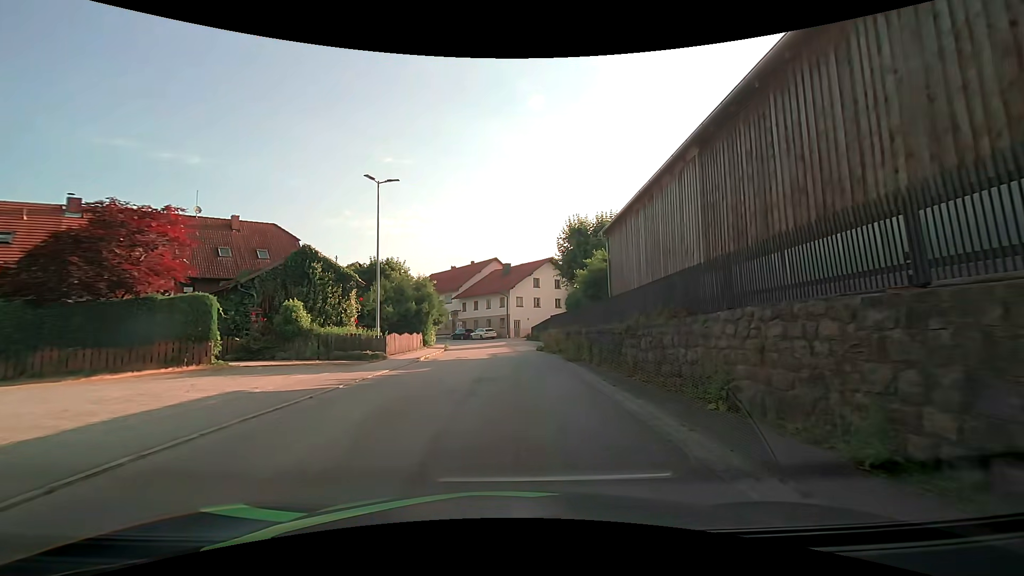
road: tertiary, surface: asphalt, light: Day
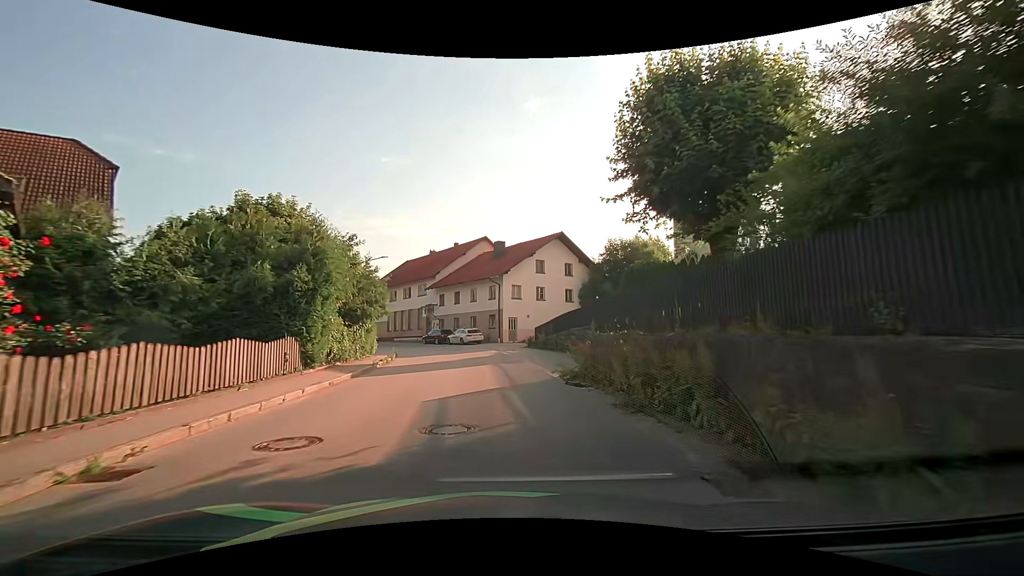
(+0.2, +19.1) m; +1°
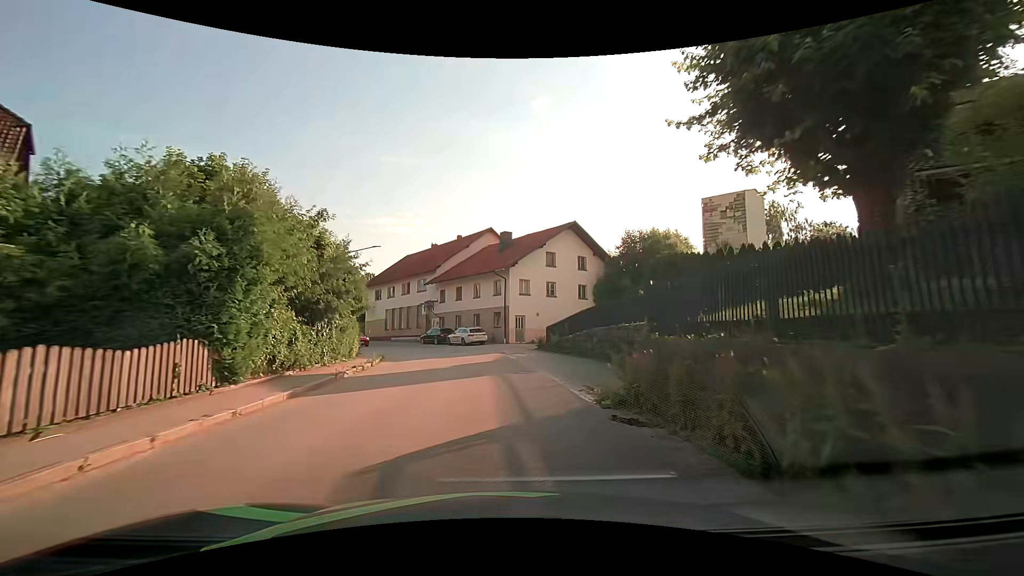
(-0.1, +4.8) m; -1°
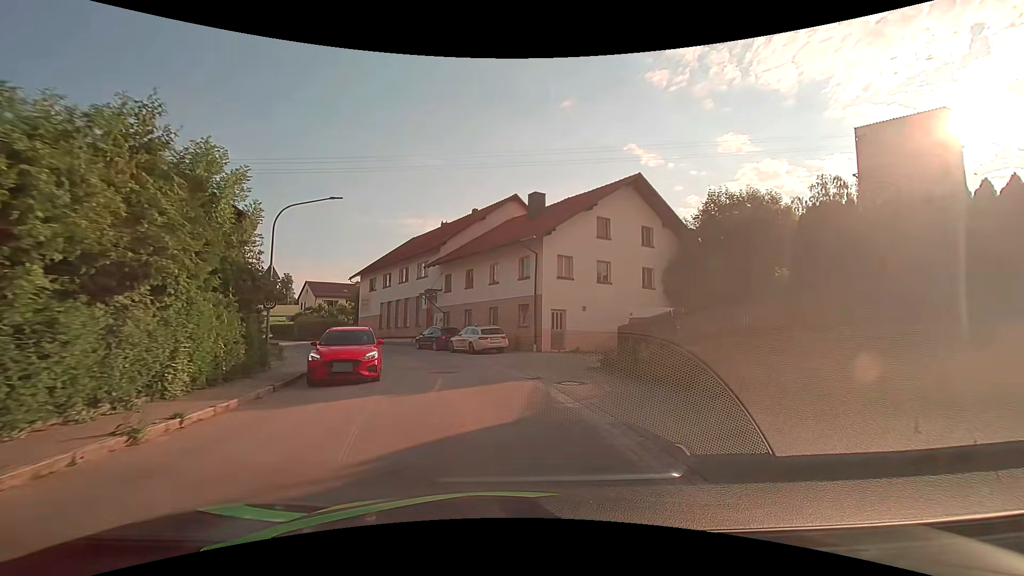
(-0.3, +14.2) m; -3°
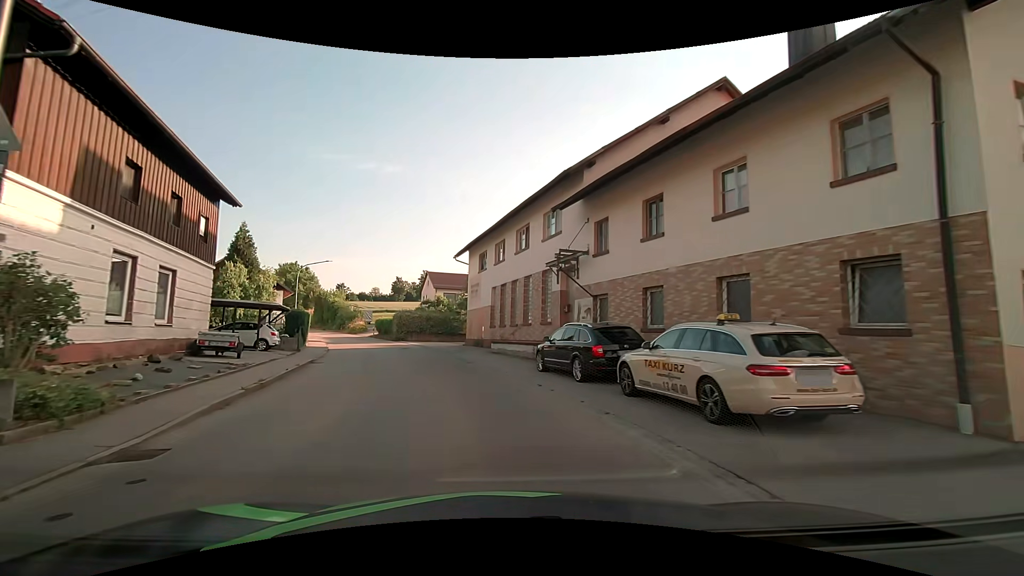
(-2.2, +18.8) m; -15°
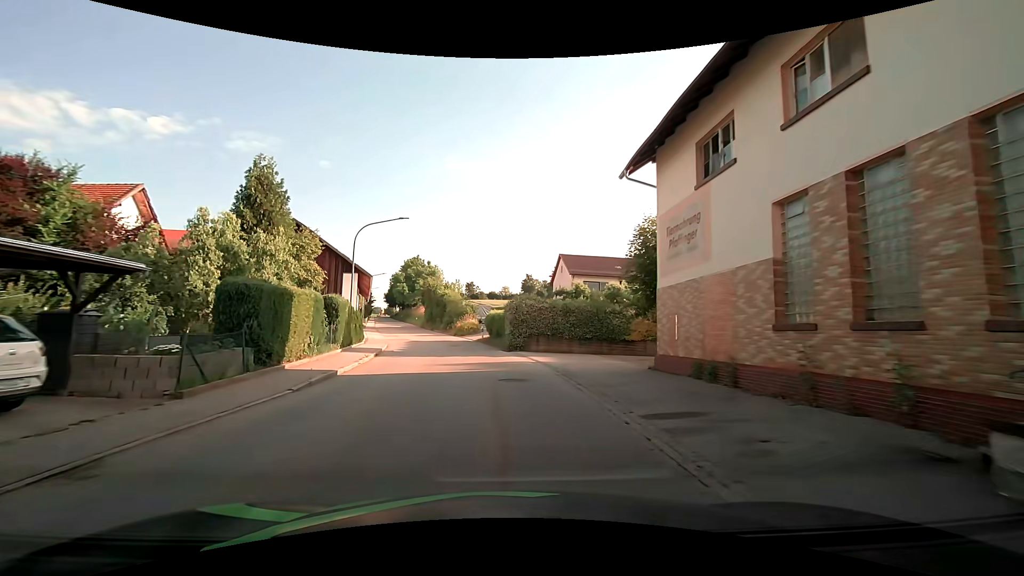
(-3.6, +21.5) m; -16°
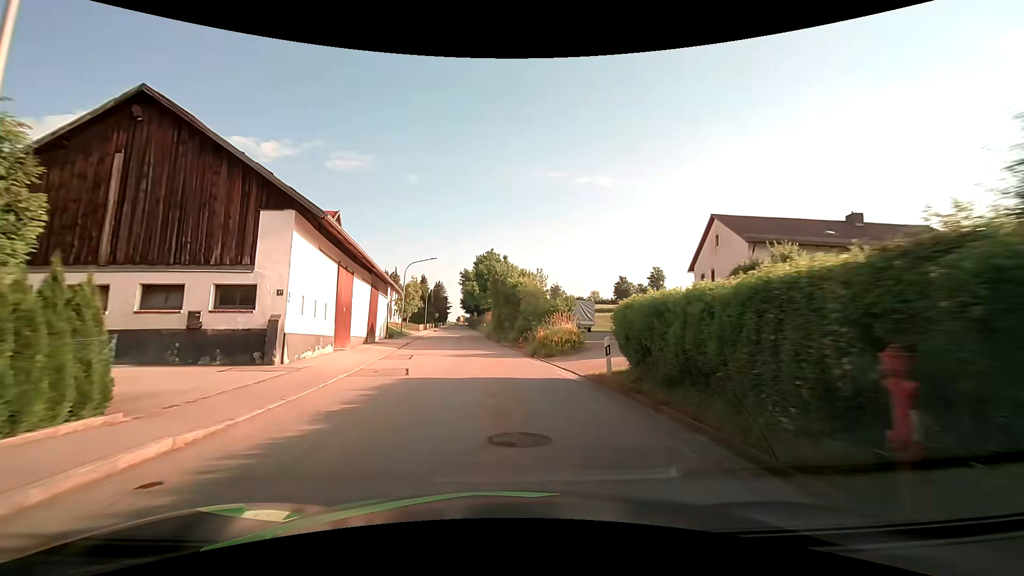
(-1.9, +24.5) m; -10°
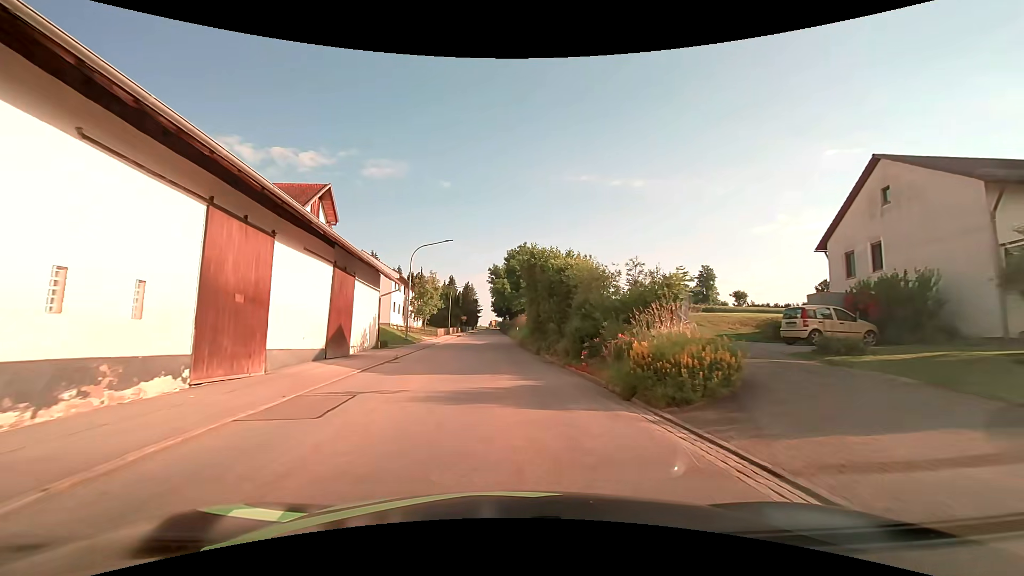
(-0.4, +12.6) m; -4°
(0, +10) (0, +20) (-1, +30) (-1, +40) (-2, +50) (-2, +60) (-2, +70) (-2, +80) (-3, +90) (-3, +100) m
